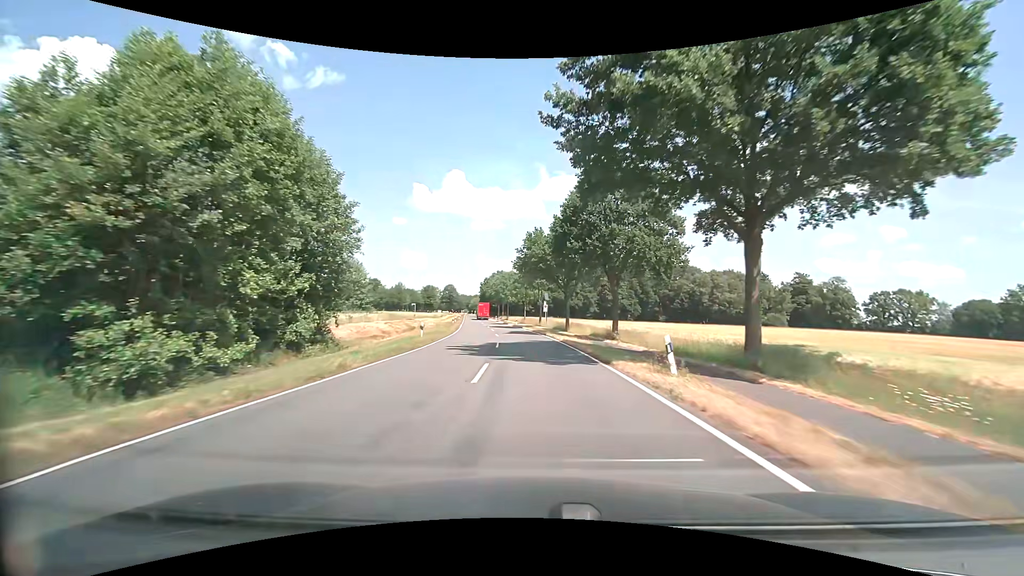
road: secondary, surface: asphalt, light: Day
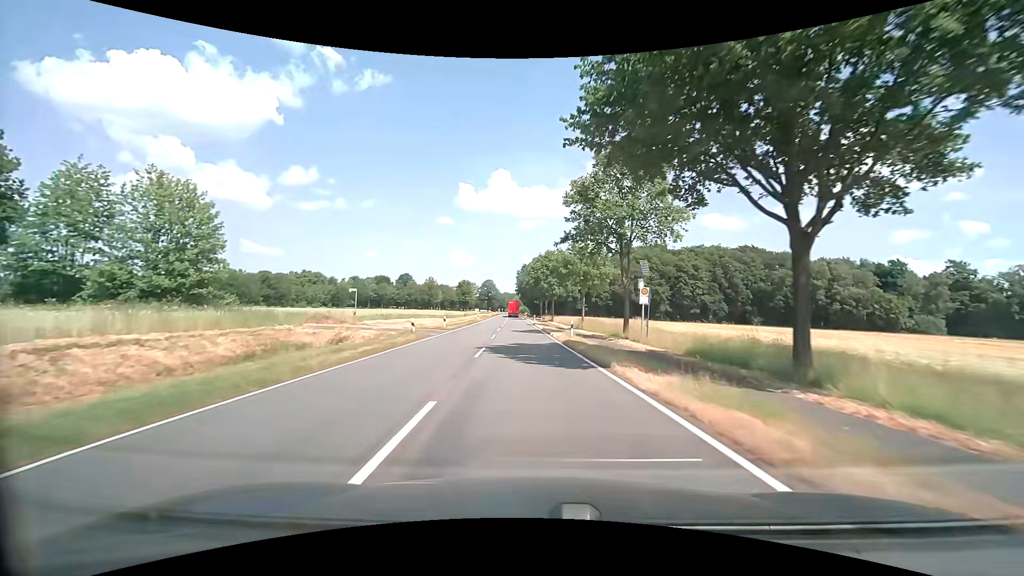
(-1.8, +43.2) m; -5°
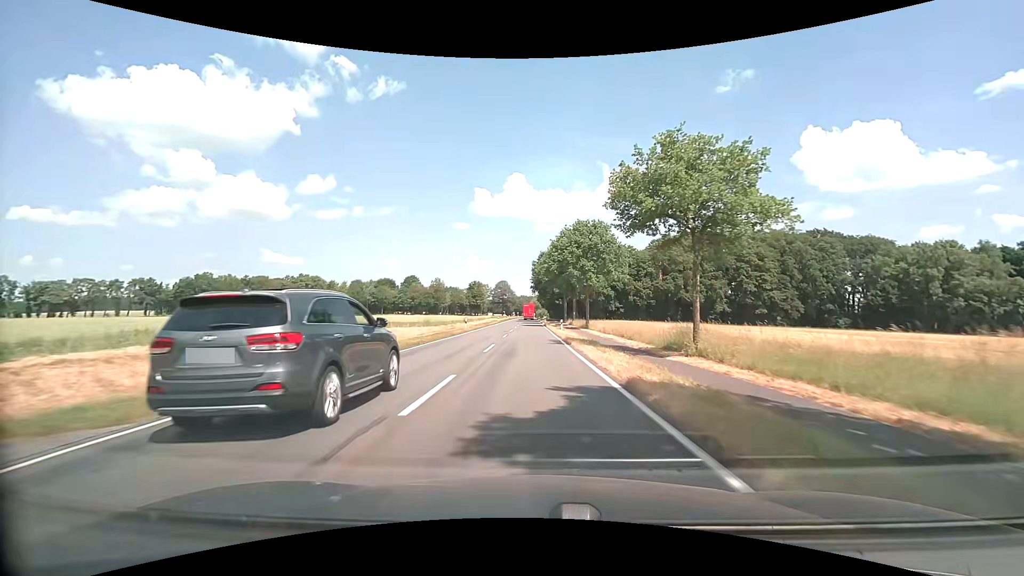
(-0.8, +32.4) m; -2°
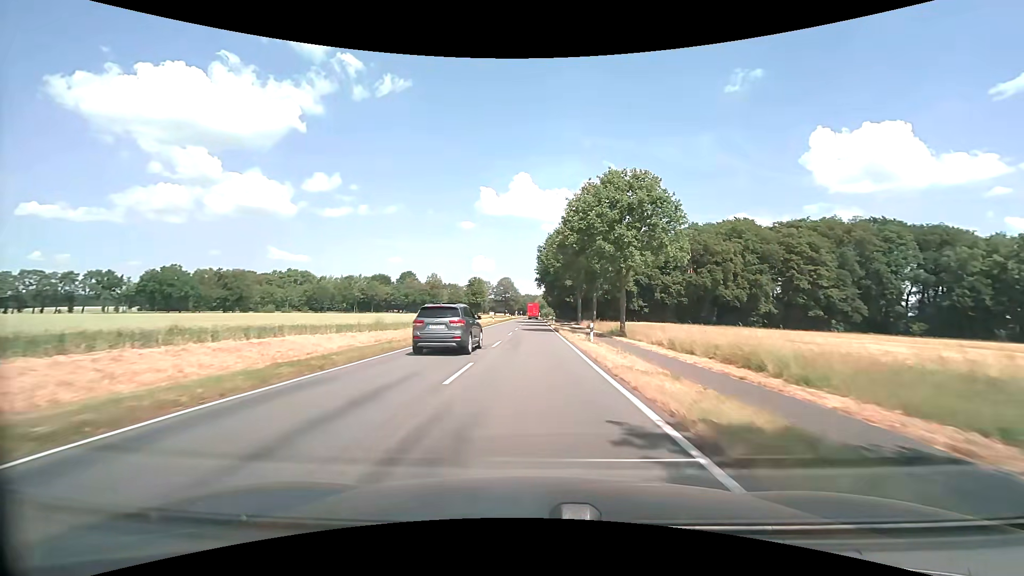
(-0.1, +21.6) m; -1°
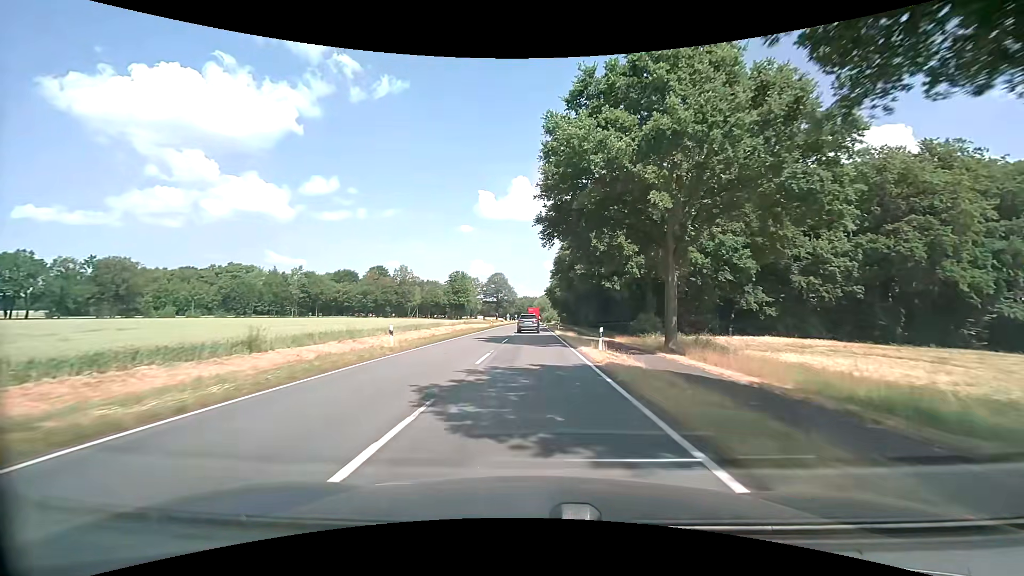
(+0.2, +53.7) m; 0°
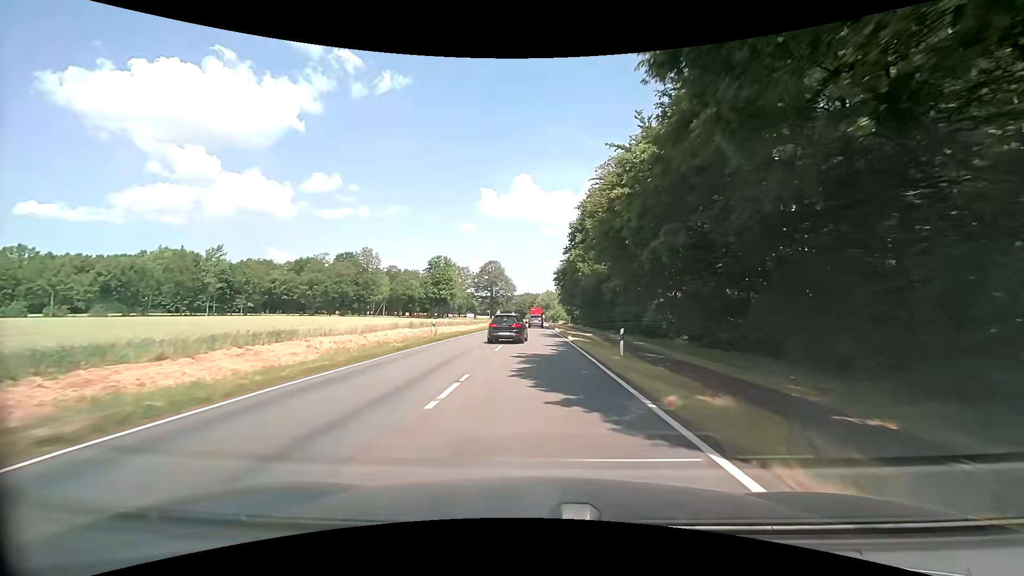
(-0.2, +42.9) m; -1°
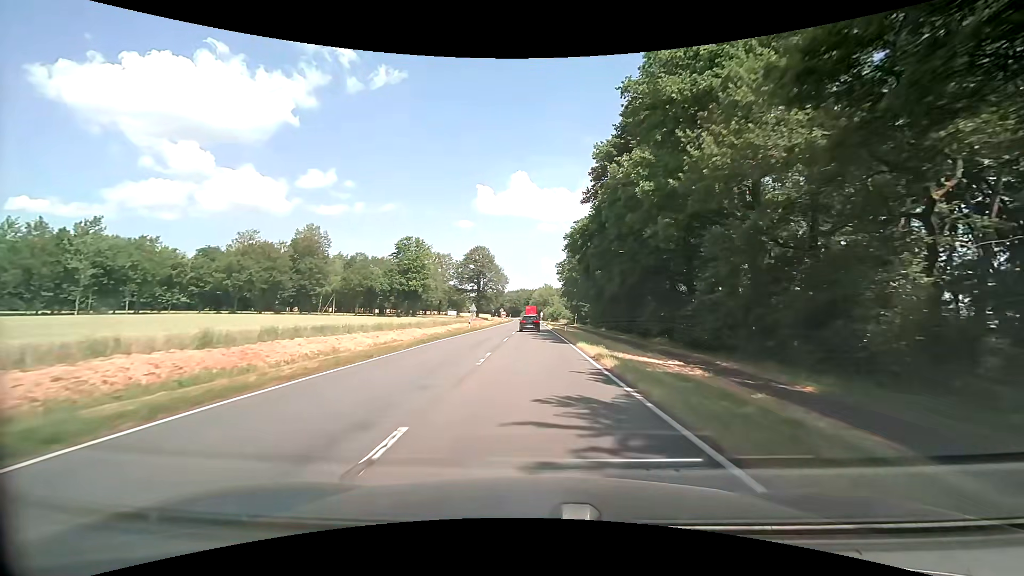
(+0.1, +32.2) m; +1°
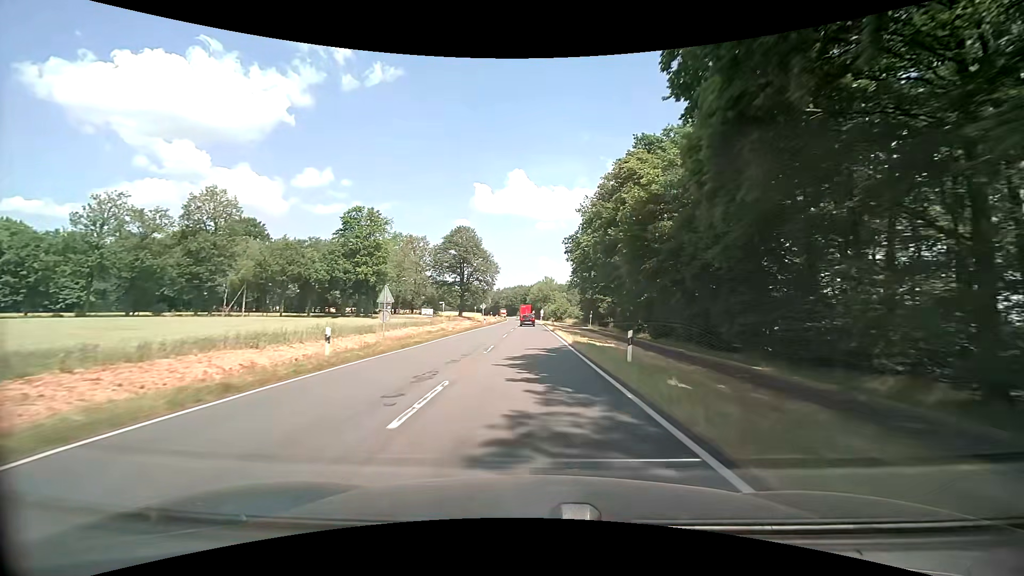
(+0.1, +32.3) m; 0°
(0, +10) (0, +20) (0, +30) (0, +40) (0, +50) (0, +60) (0, +70) (-1, +80) (-1, +90) (-1, +100) m
